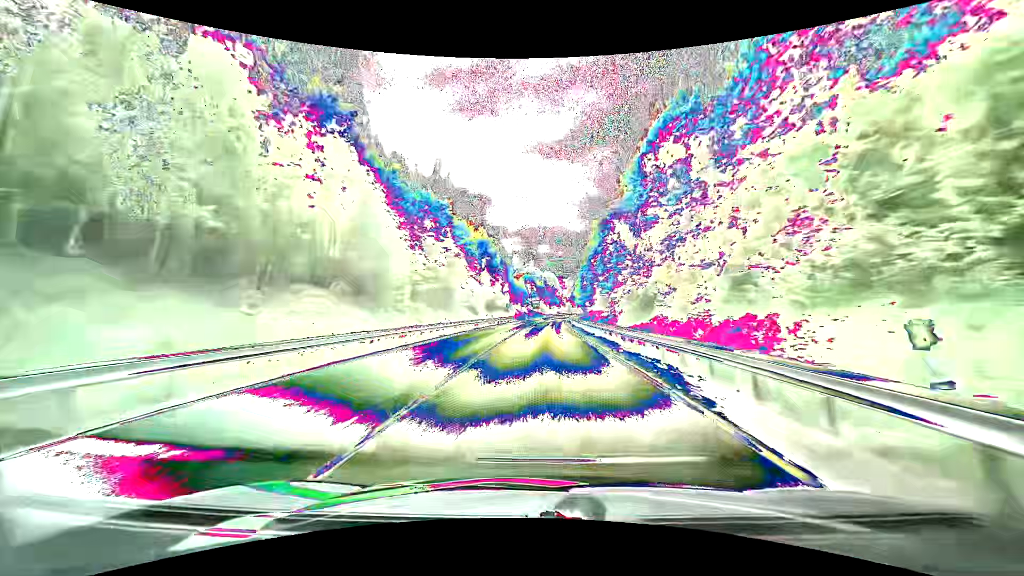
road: primary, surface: asphalt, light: Day
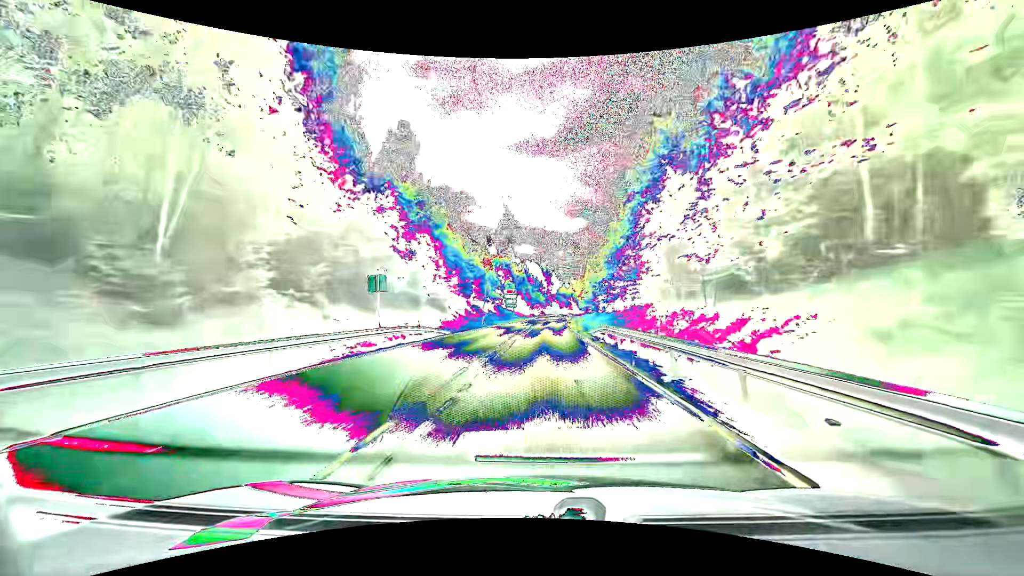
(+1.5, +58.8) m; +3°
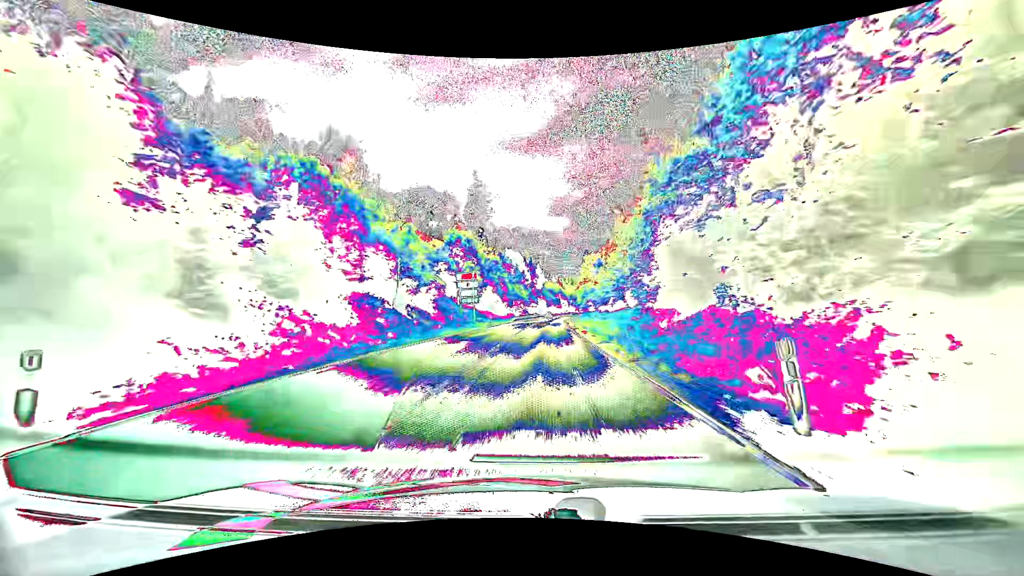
(+0.5, +44.3) m; +2°
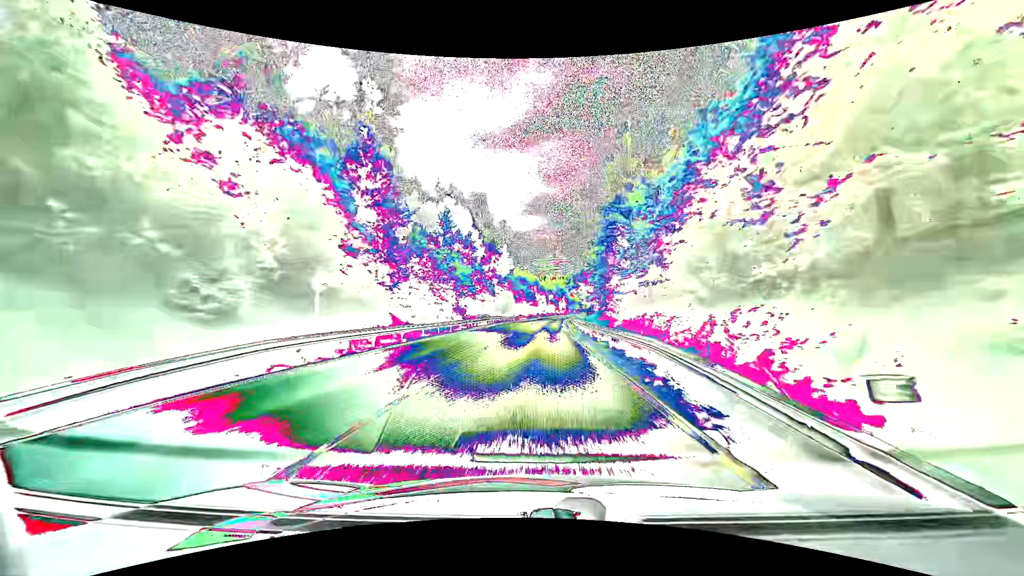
(+1.7, +74.3) m; +3°
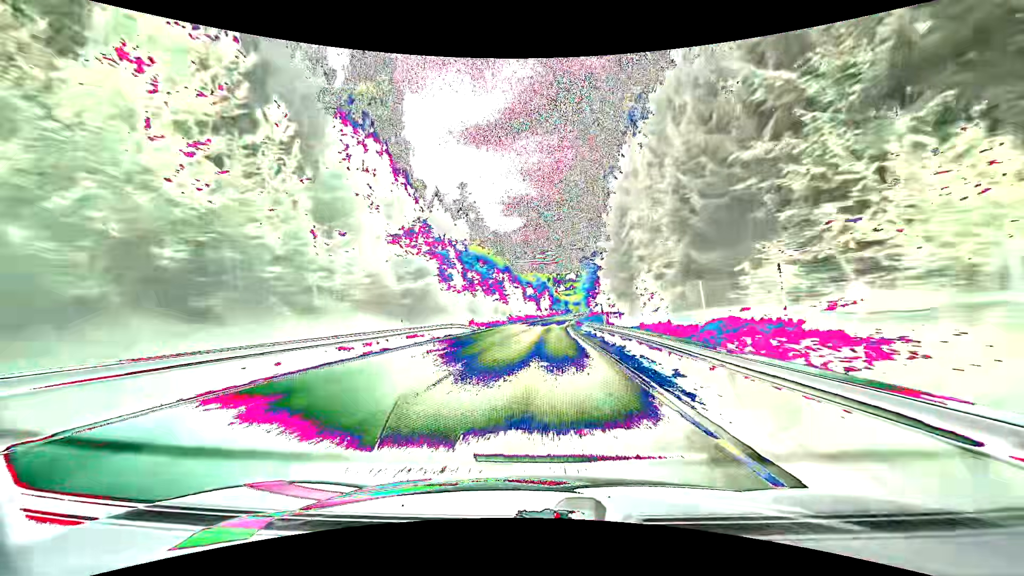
(+1.2, +60.3) m; +2°
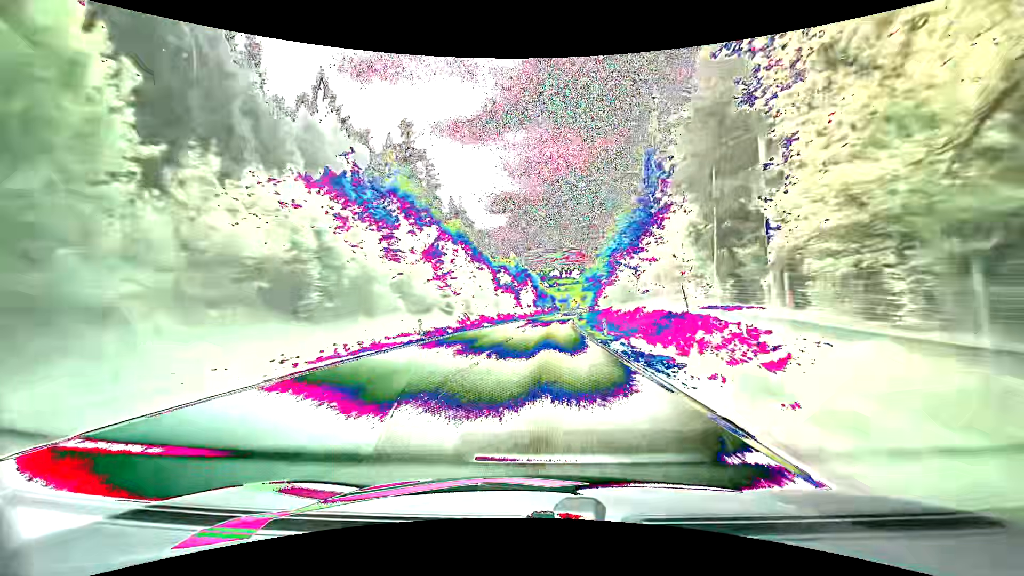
(+0.9, +45.7) m; +2°
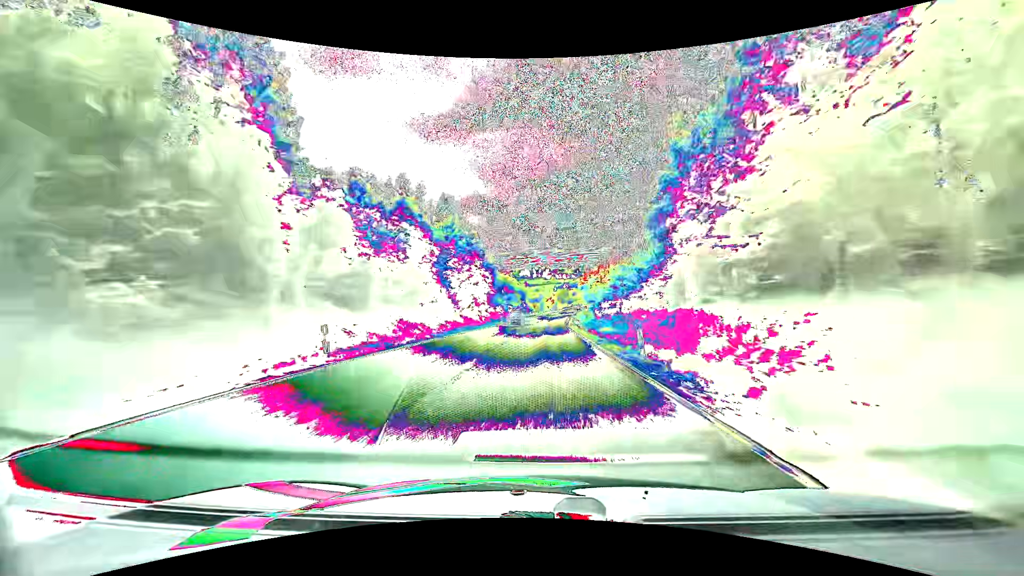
(+1.9, +61.5) m; +3°
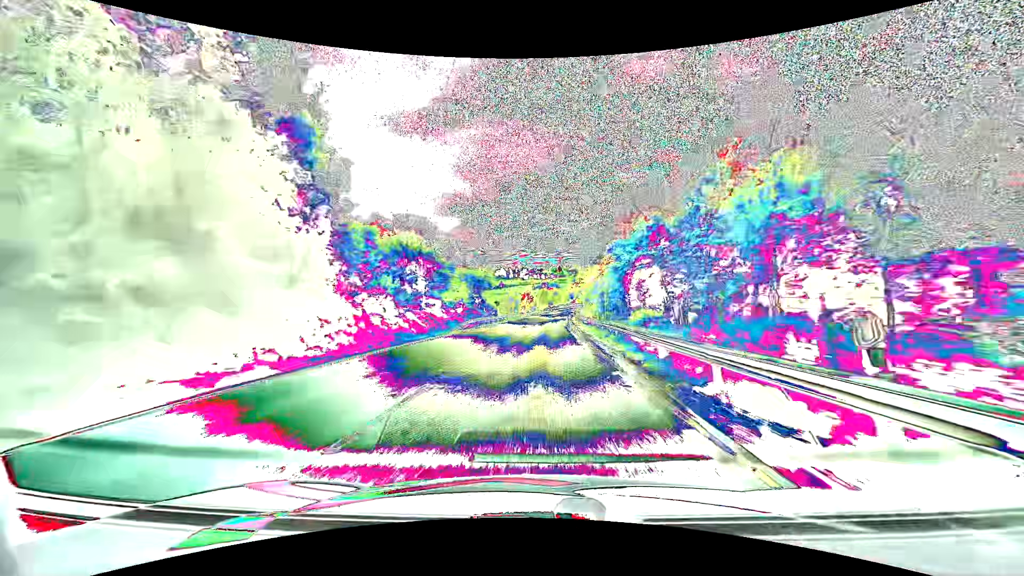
(+1.6, +62.1) m; +3°
(0, +10) (0, +20) (0, +30) (+1, +40) (+1, +50) (+1, +60) (+2, +70) (+2, +80) (+3, +90) (+4, +100) m
